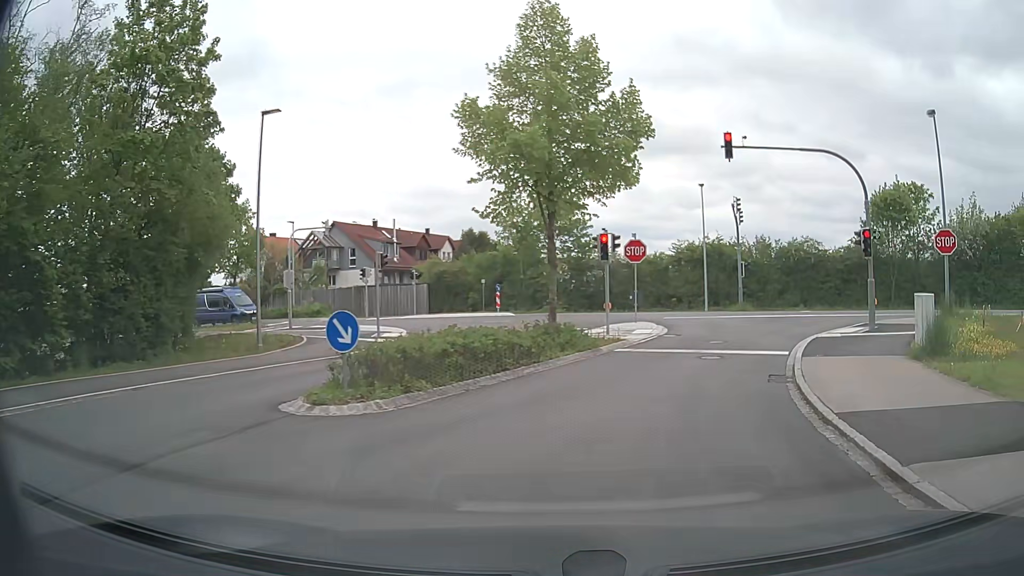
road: residential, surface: asphalt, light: Day
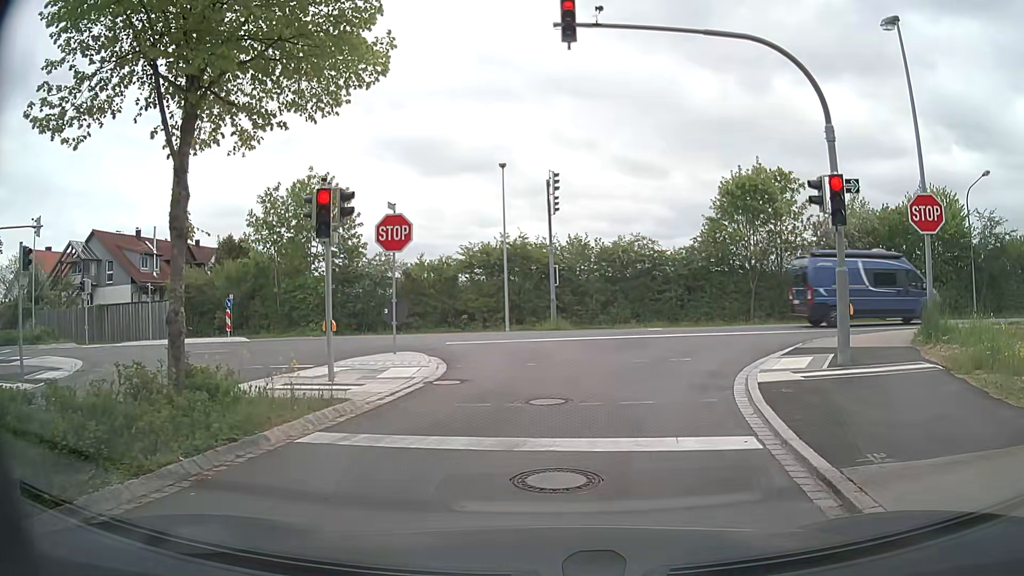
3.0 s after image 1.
(+1.6, +10.4) m; +18°
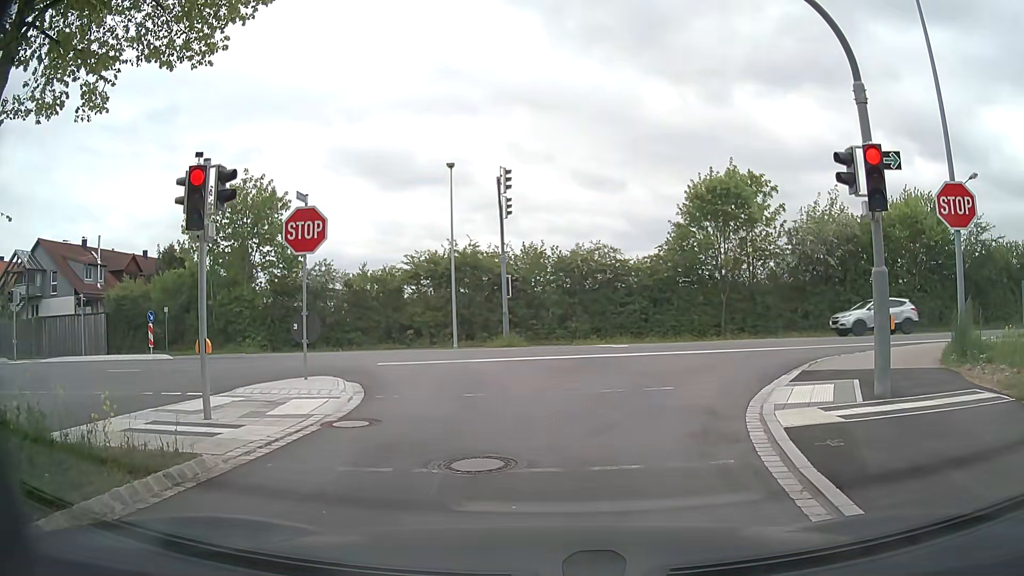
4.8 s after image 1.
(+0.1, +2.9) m; +2°
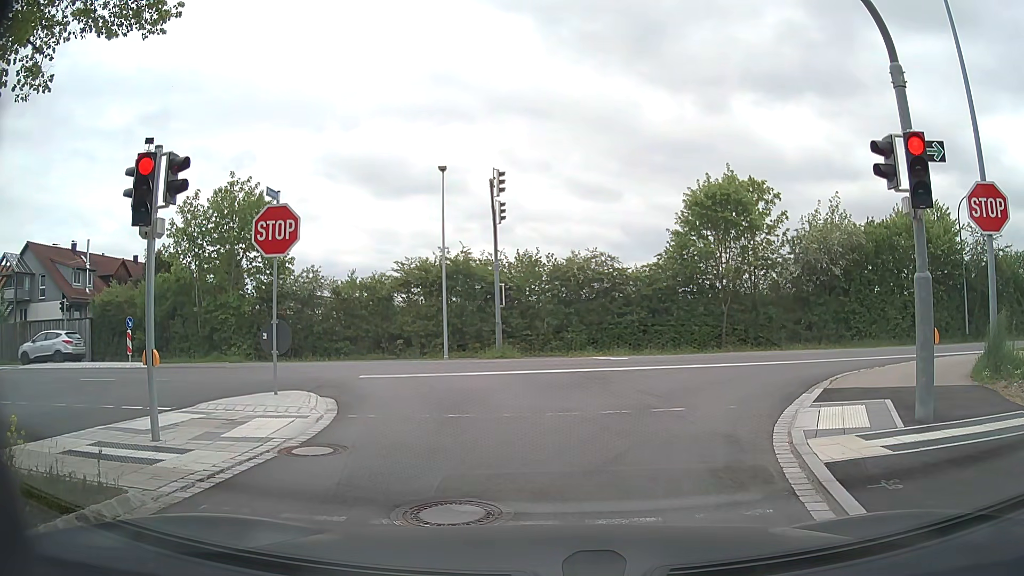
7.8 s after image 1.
(0.0, +1.3) m; 0°
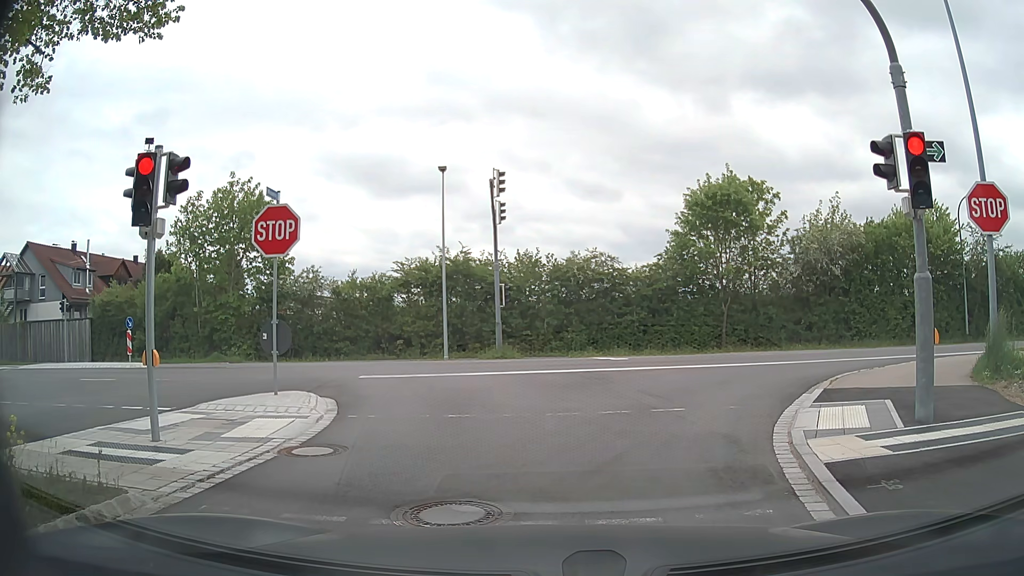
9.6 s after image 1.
(0.0, 0.0) m; 0°
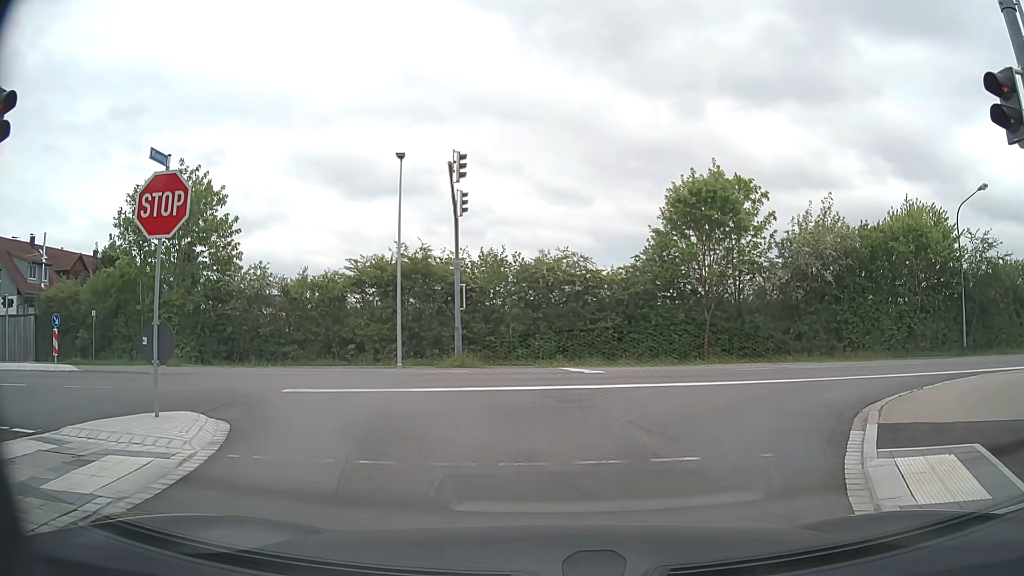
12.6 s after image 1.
(+0.1, +3.0) m; +3°
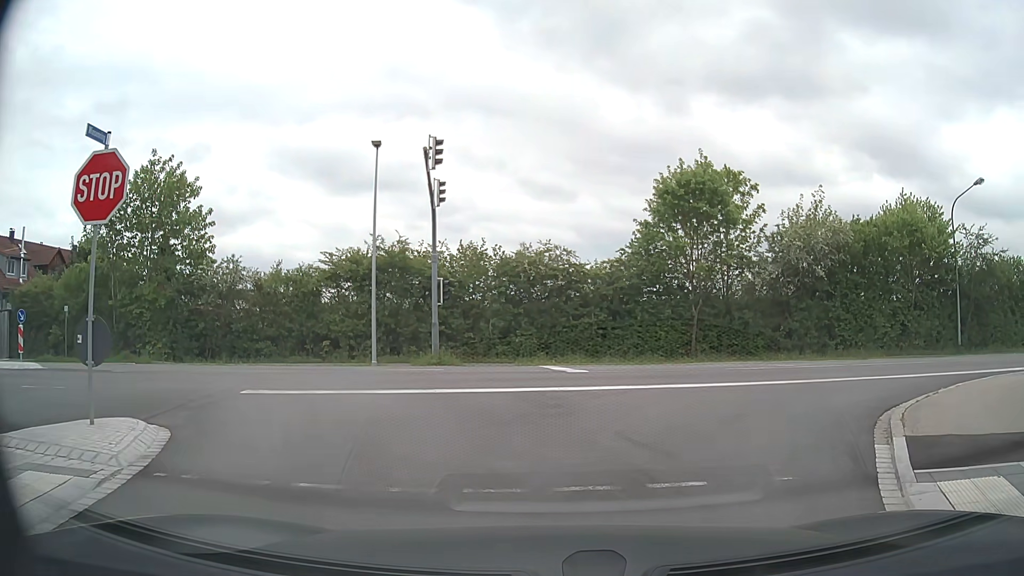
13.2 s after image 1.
(0.0, +1.1) m; +2°
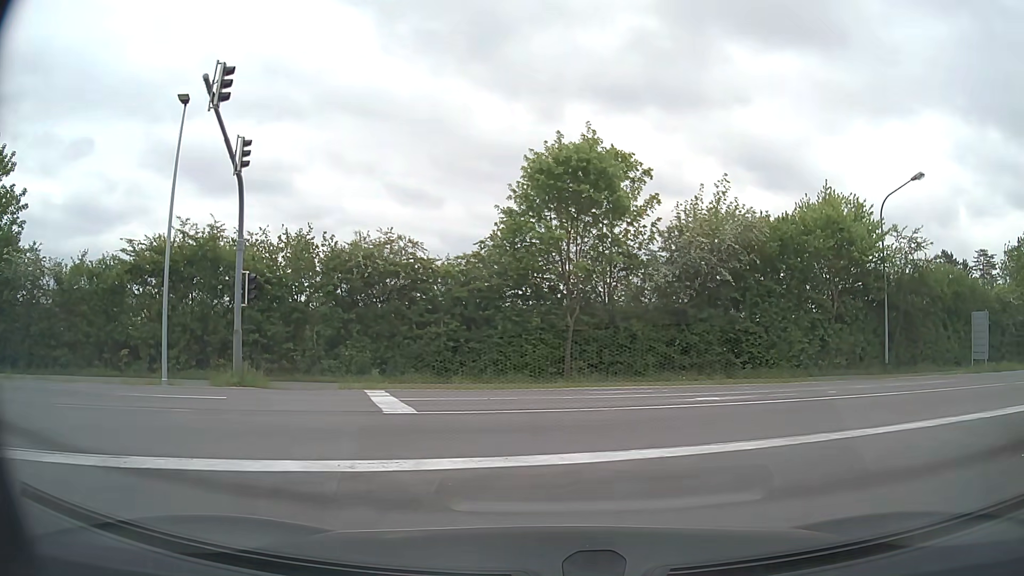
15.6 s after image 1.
(+0.6, +6.0) m; +12°
(+3, +9) (+11, +15) (+20, +18) (+30, +21) (+40, +24) (+49, +27) (+59, +30) (+68, +32) (+78, +35) (+87, +38) m
